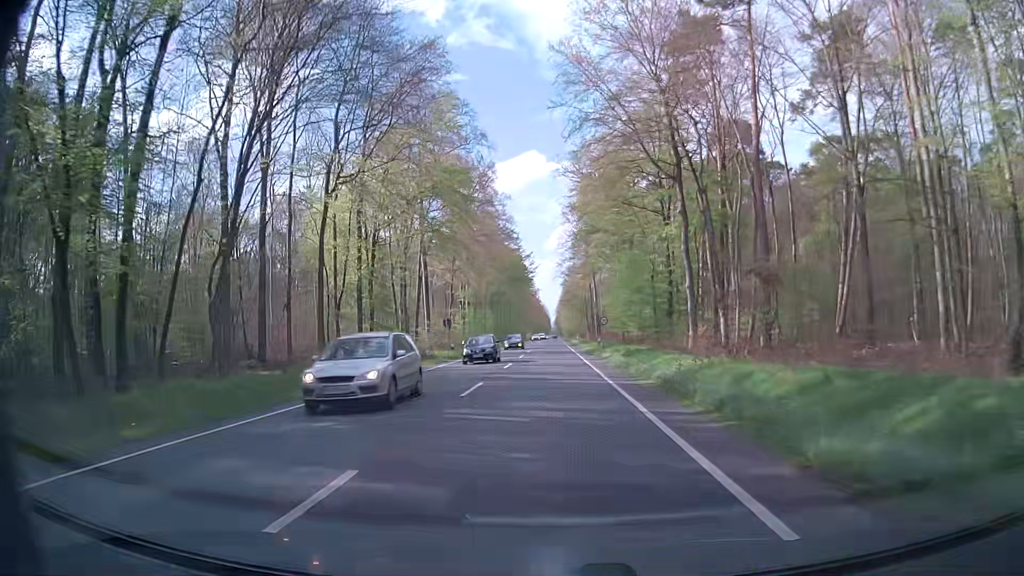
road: primary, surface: asphalt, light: Day
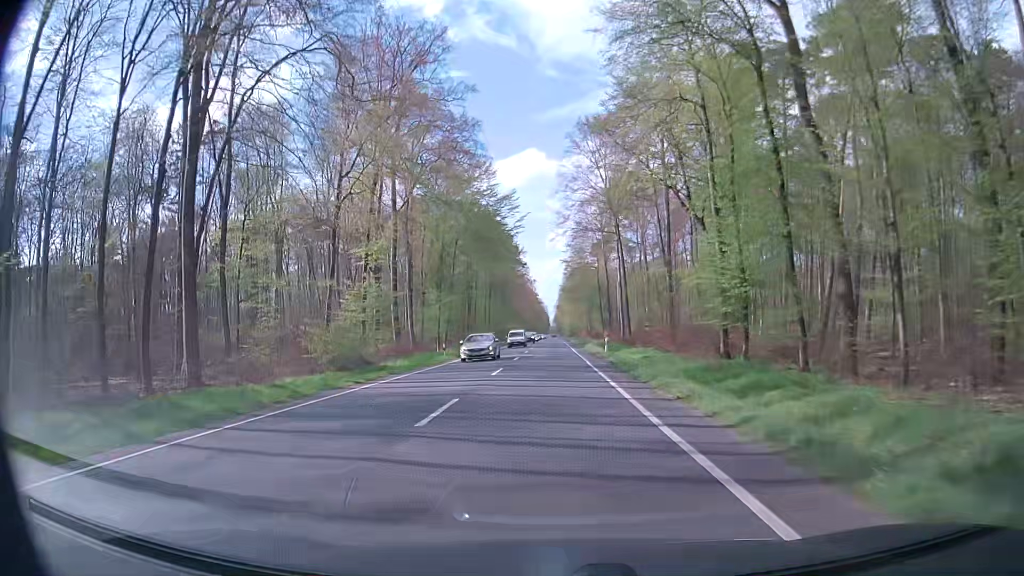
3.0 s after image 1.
(-0.5, +53.6) m; 0°
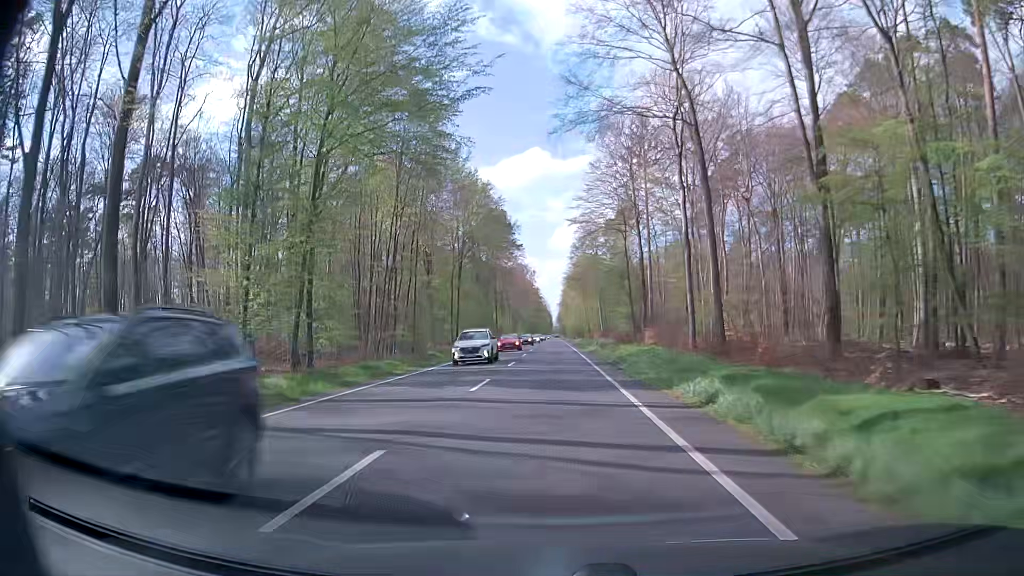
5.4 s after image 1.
(-0.4, +42.9) m; -1°
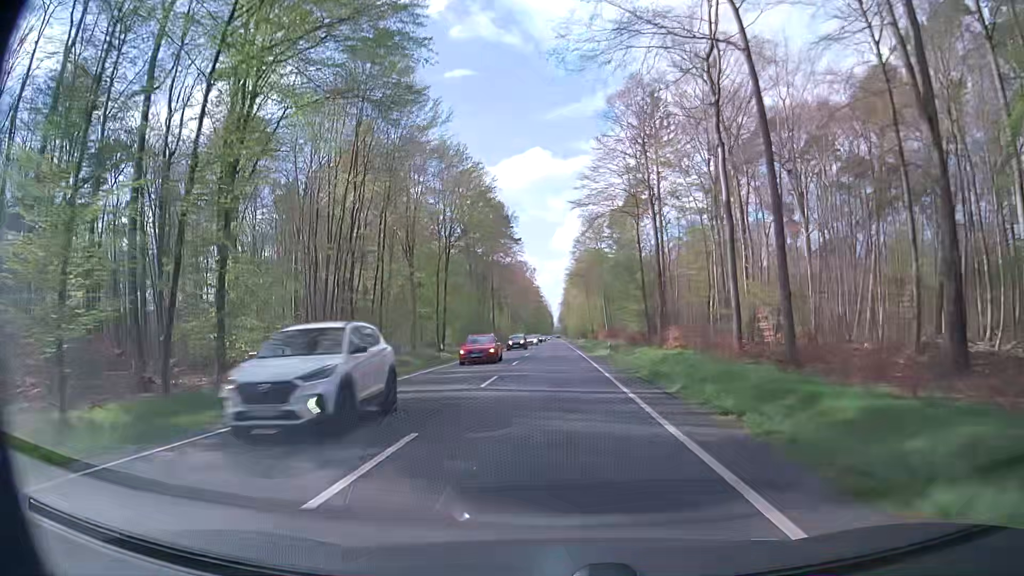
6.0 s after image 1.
(+0.1, +10.7) m; +1°
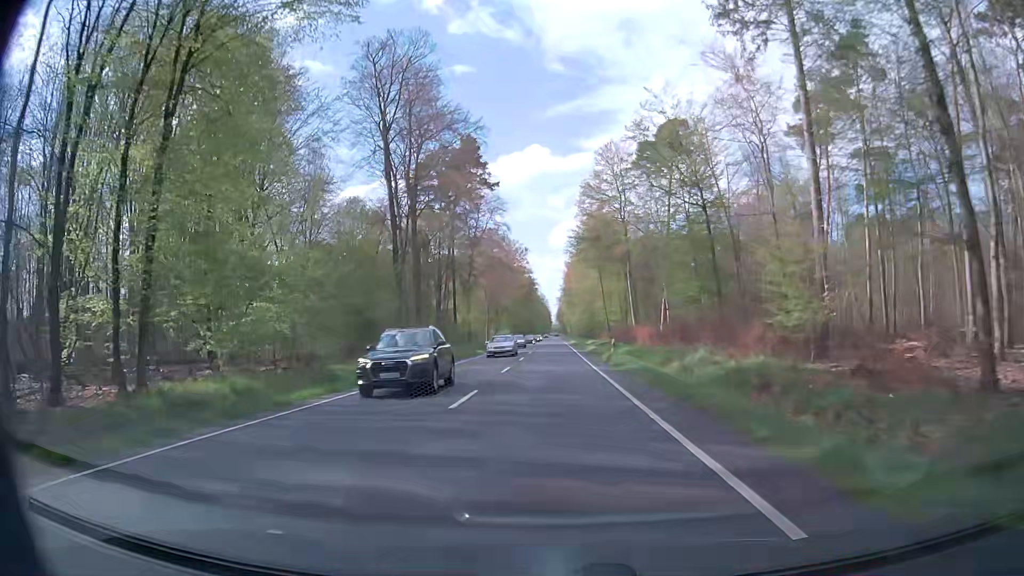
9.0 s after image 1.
(-0.4, +53.6) m; 0°
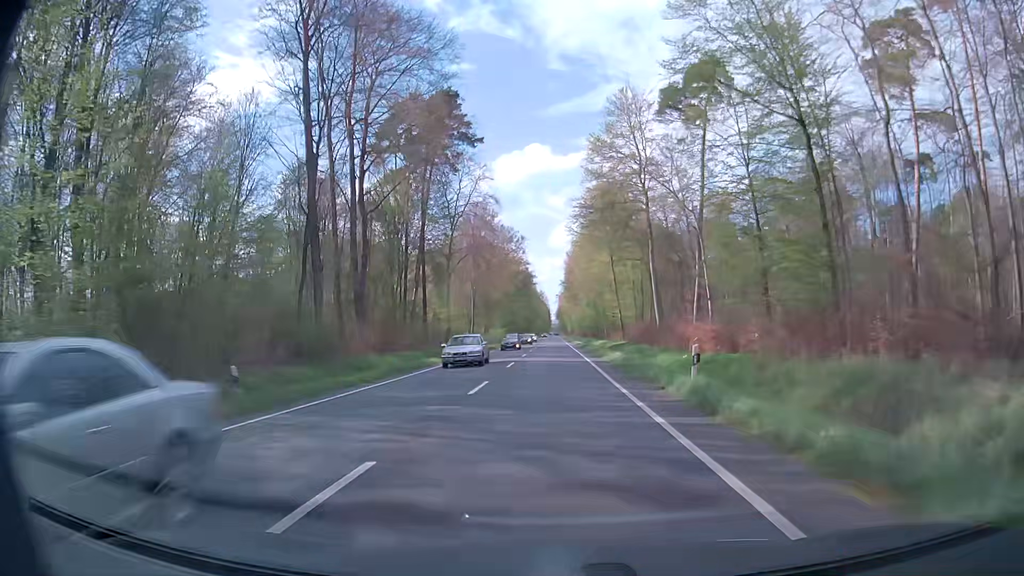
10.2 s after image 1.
(+0.1, +21.5) m; 0°
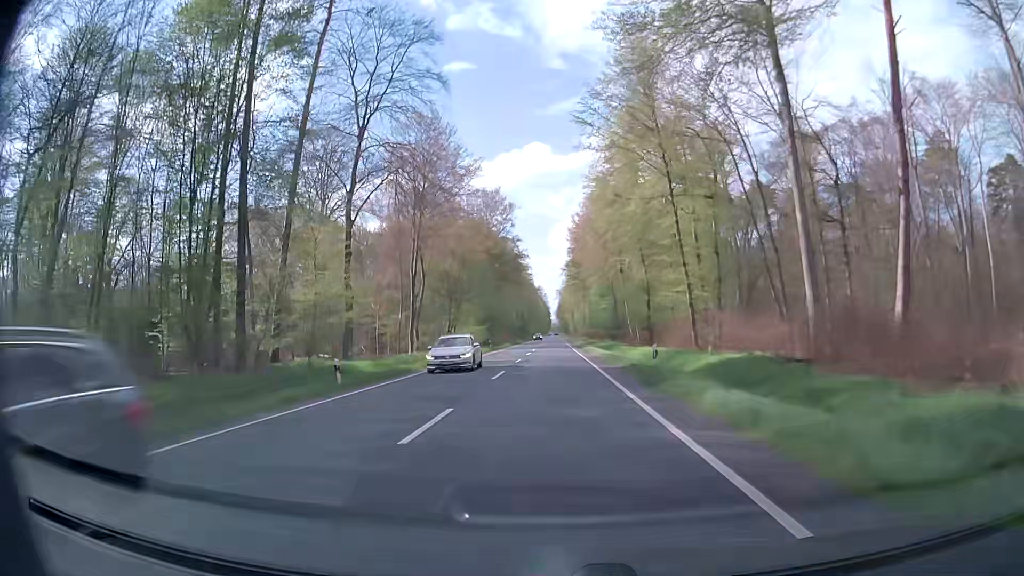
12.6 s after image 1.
(+0.1, +43.1) m; 0°
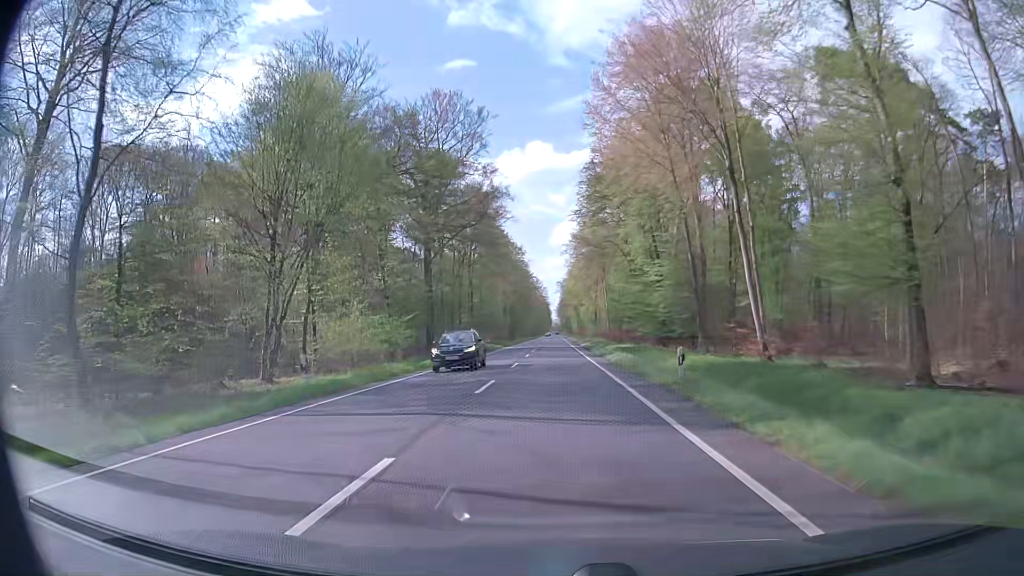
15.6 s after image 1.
(+0.4, +53.9) m; 0°
(0, +10) (0, +20) (0, +30) (0, +40) (0, +50) (0, +60) (0, +70) (0, +80) (0, +90) (+1, +100) m
